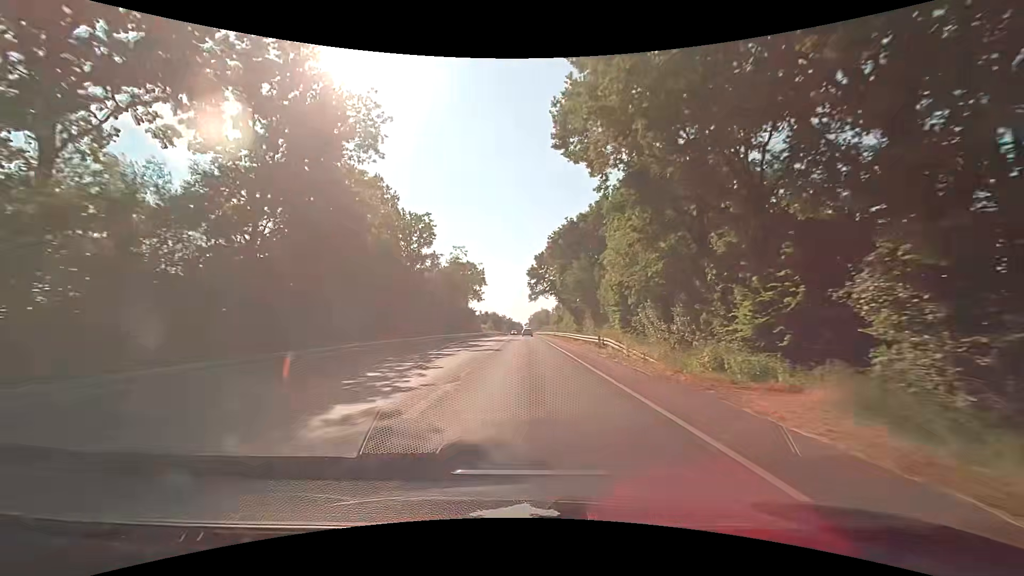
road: secondary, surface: asphalt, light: Day
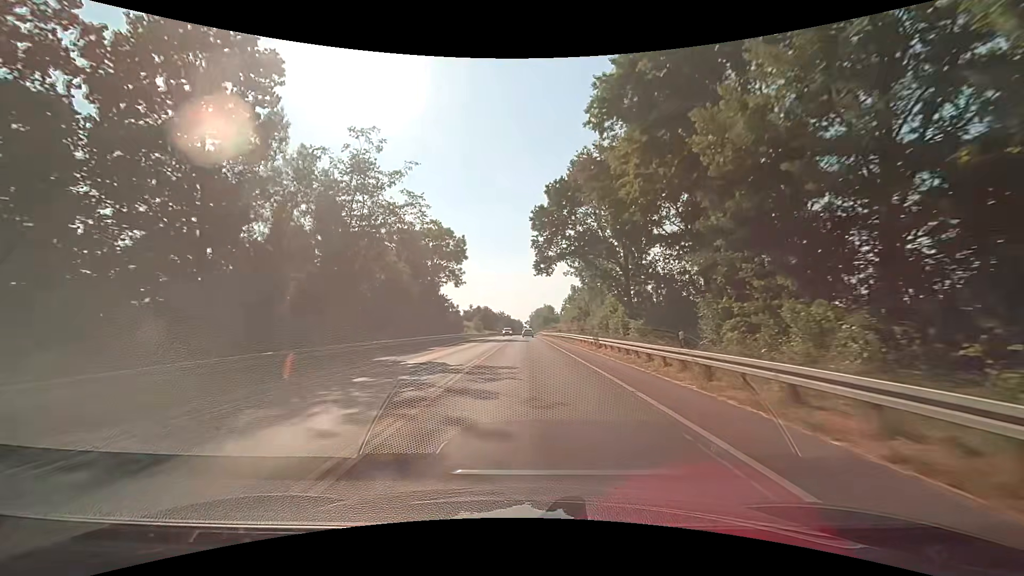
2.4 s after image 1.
(0.0, +40.8) m; 0°
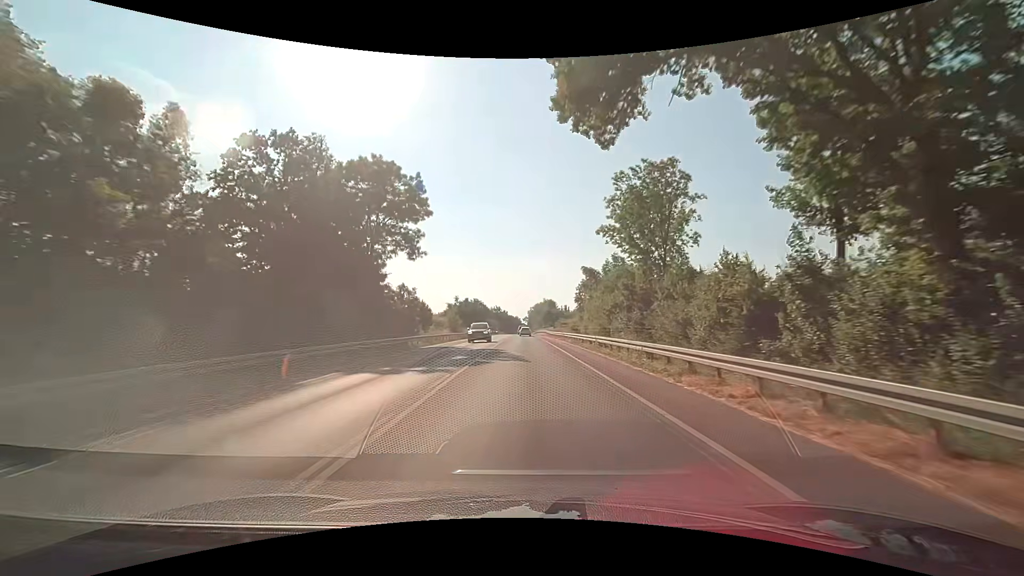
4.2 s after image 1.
(-0.1, +31.3) m; 0°
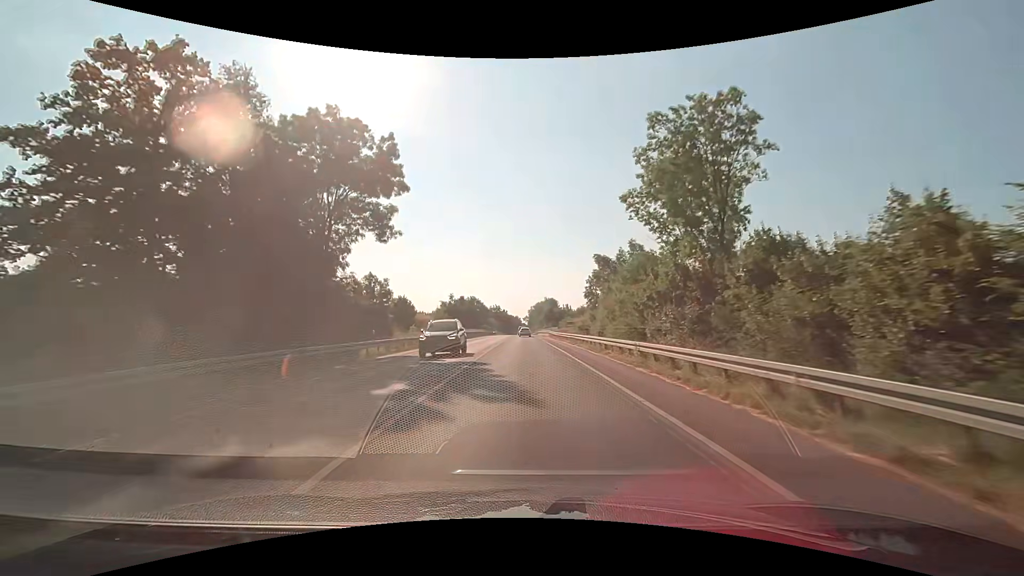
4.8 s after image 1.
(-0.1, +10.6) m; 0°
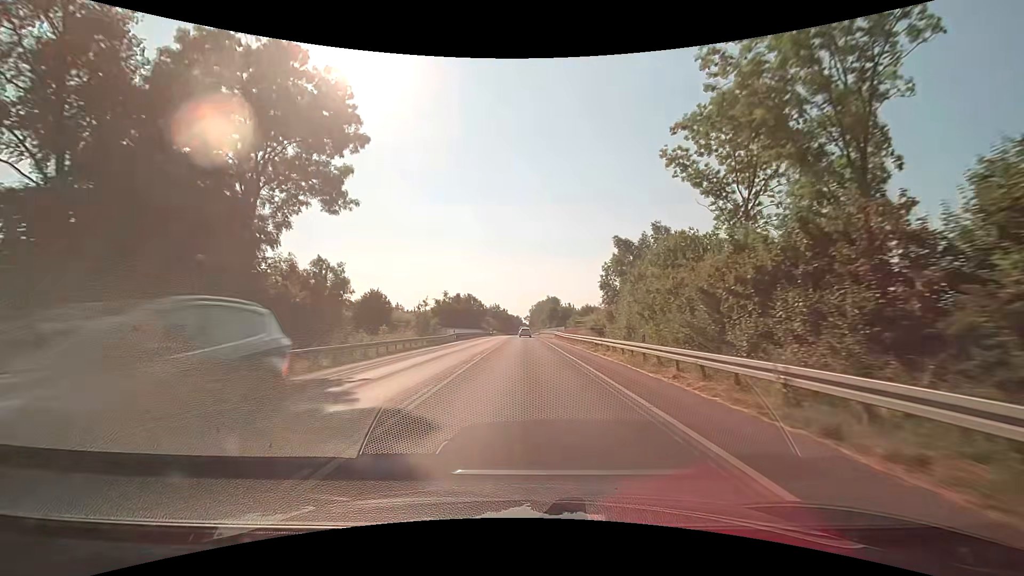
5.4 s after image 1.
(0.0, +10.6) m; 0°
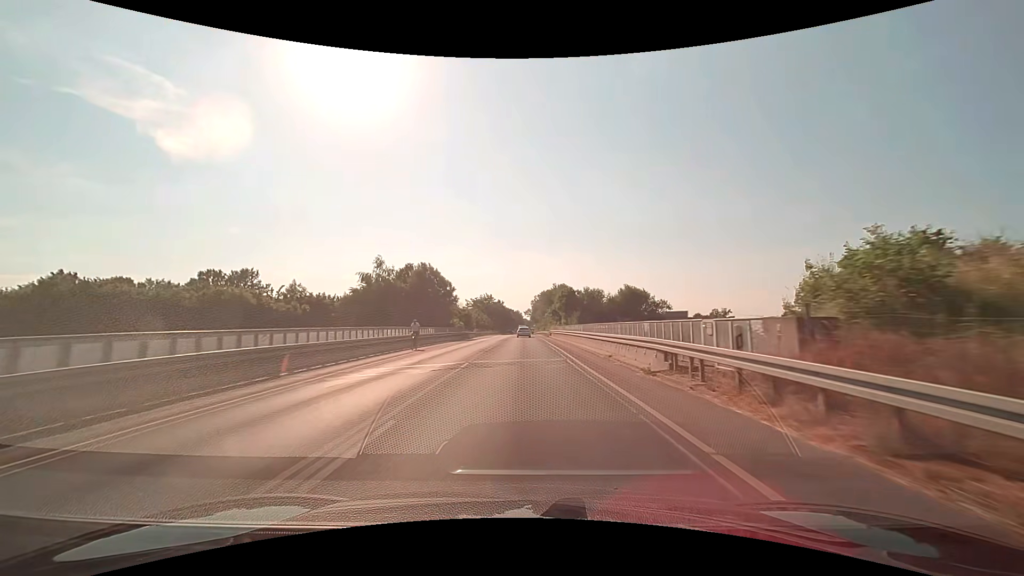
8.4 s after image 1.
(+0.1, +53.4) m; 0°
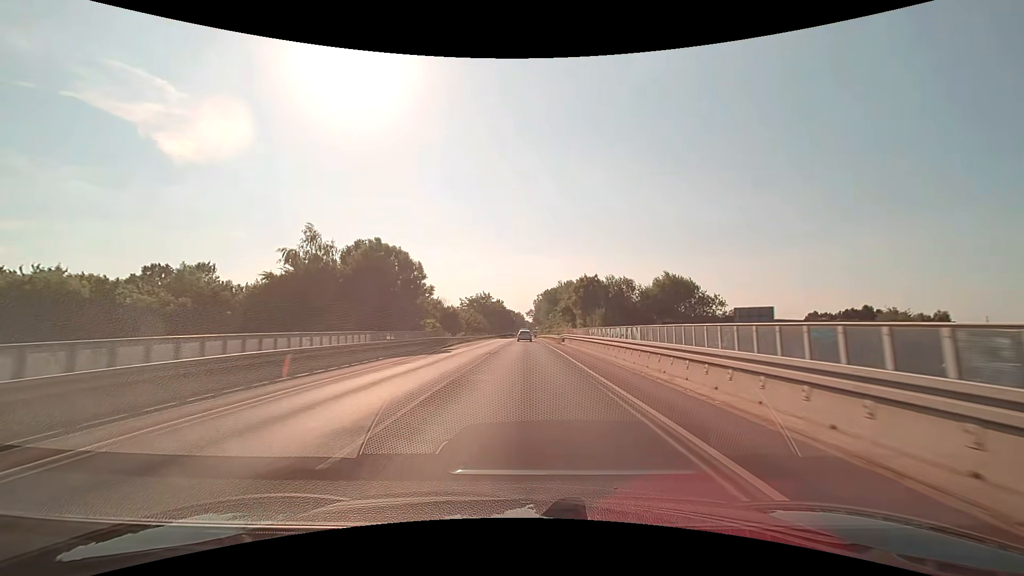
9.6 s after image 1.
(-0.1, +21.5) m; 0°
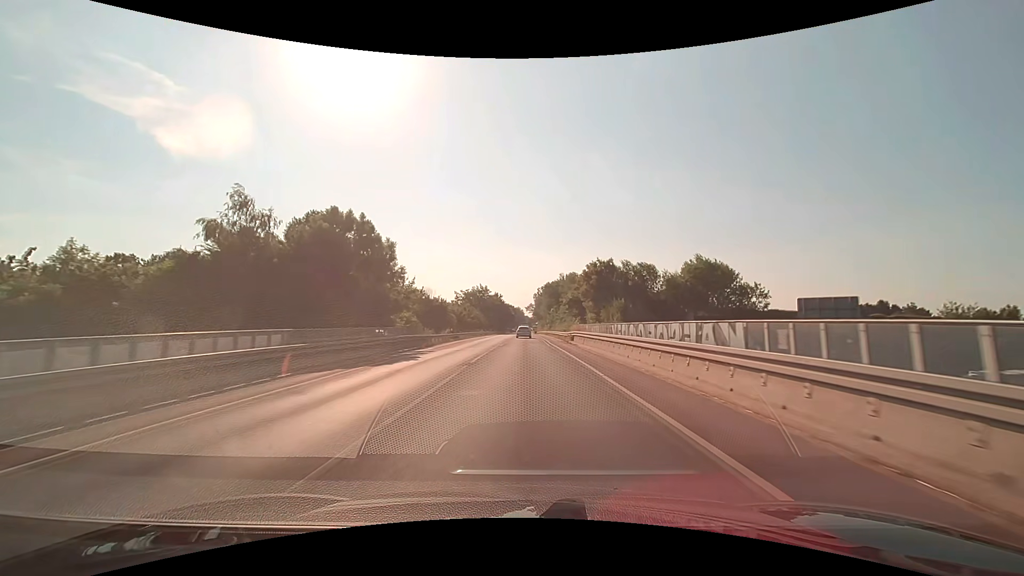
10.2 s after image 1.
(0.0, +10.7) m; 0°
(0, +10) (0, +20) (0, +30) (0, +40) (0, +50) (0, +60) (0, +70) (0, +80) (0, +90) (0, +100) m
